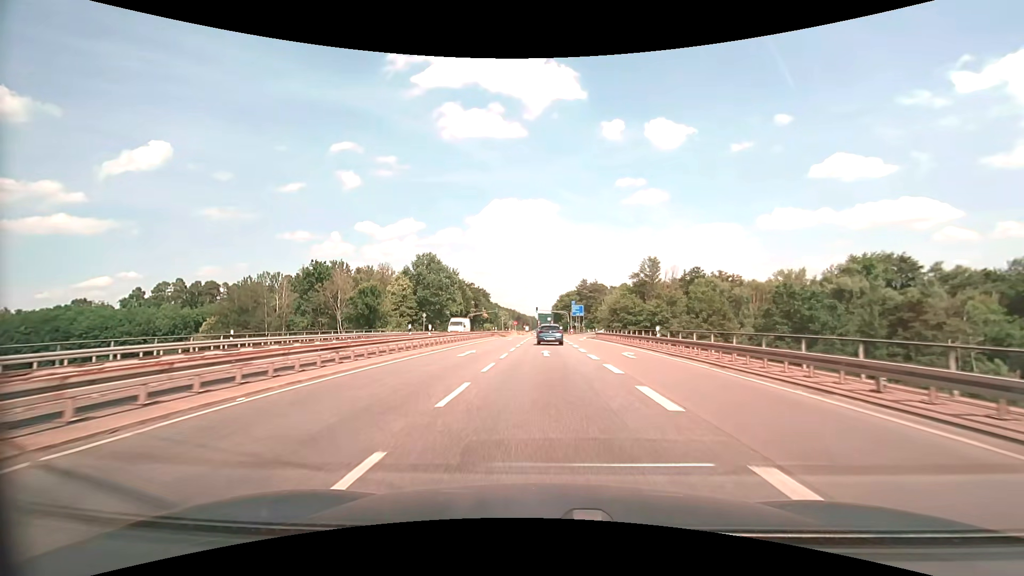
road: secondary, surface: asphalt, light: Day
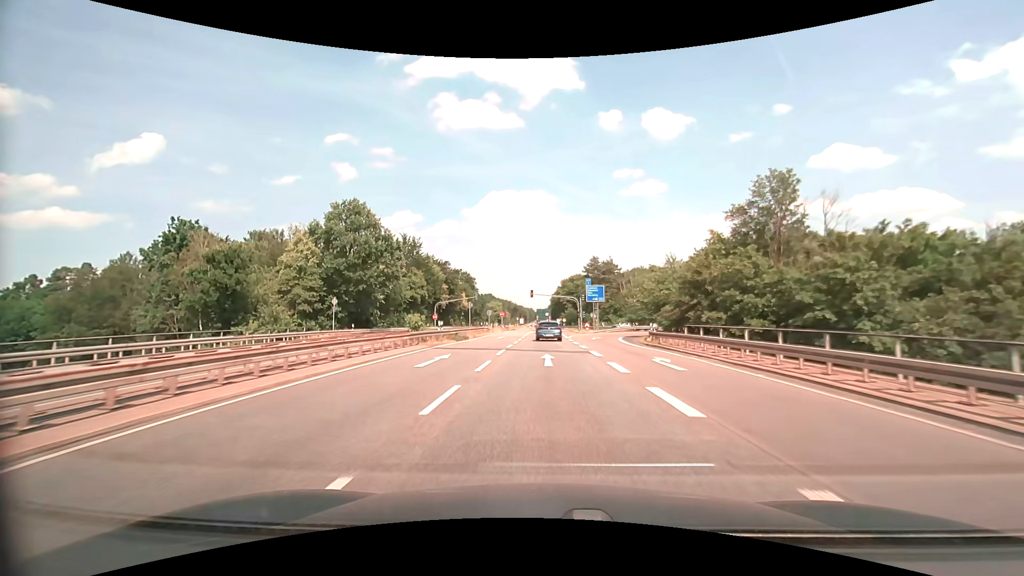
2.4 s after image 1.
(0.0, +36.7) m; 0°
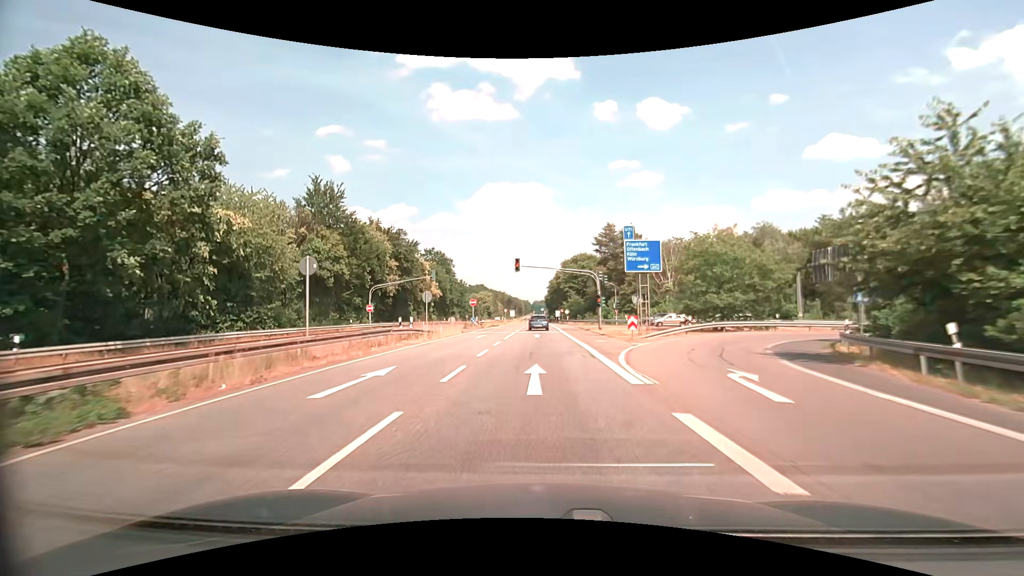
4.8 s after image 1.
(+0.2, +32.5) m; +1°
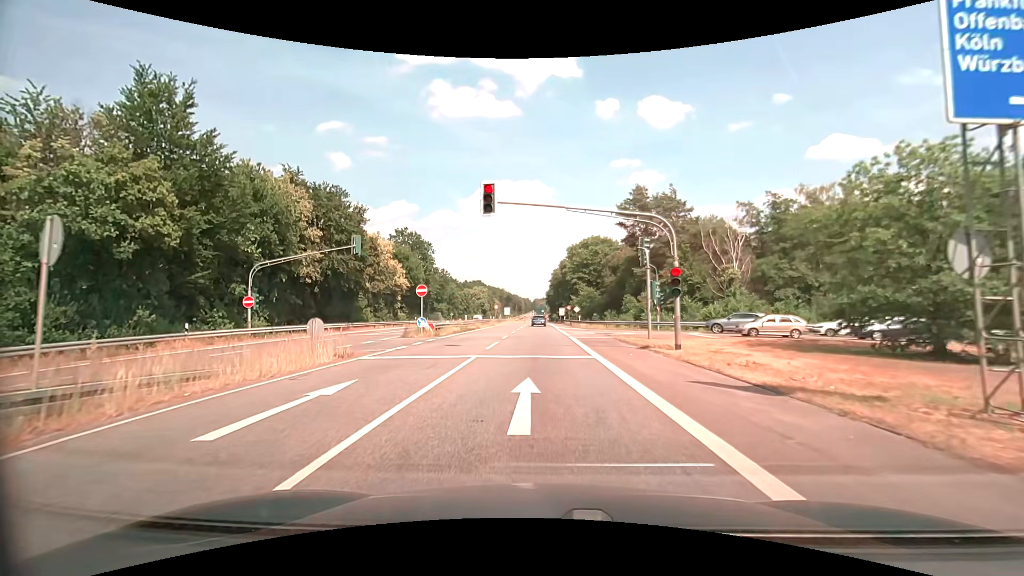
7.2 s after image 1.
(-0.2, +24.0) m; 0°
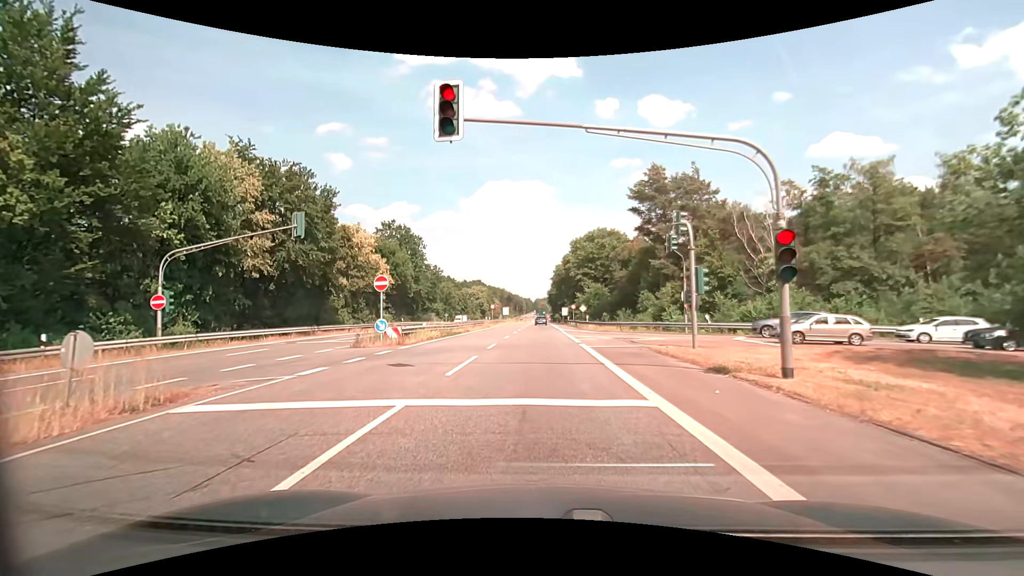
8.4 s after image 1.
(-0.1, +8.1) m; 0°
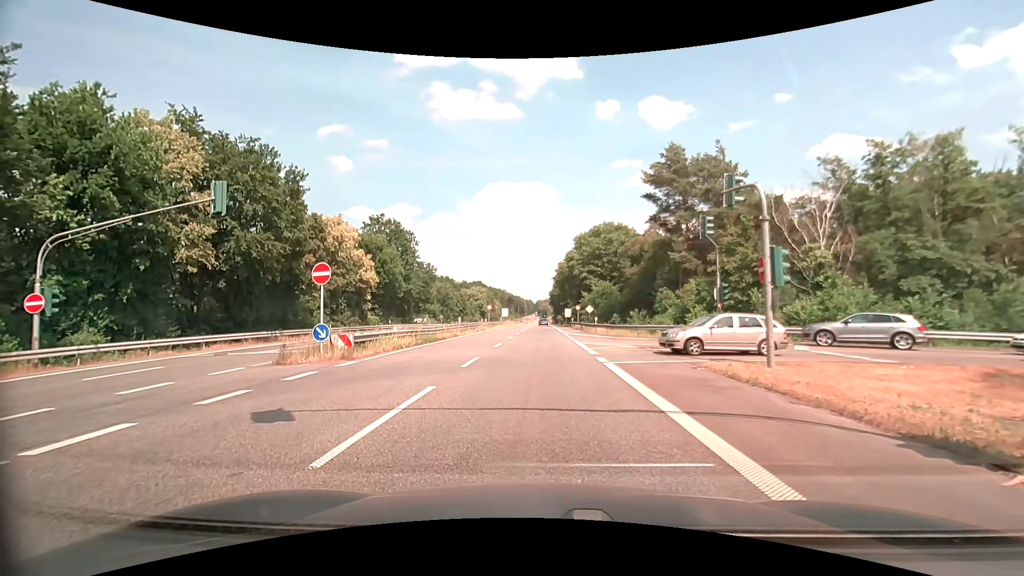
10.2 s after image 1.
(0.0, +6.2) m; -2°
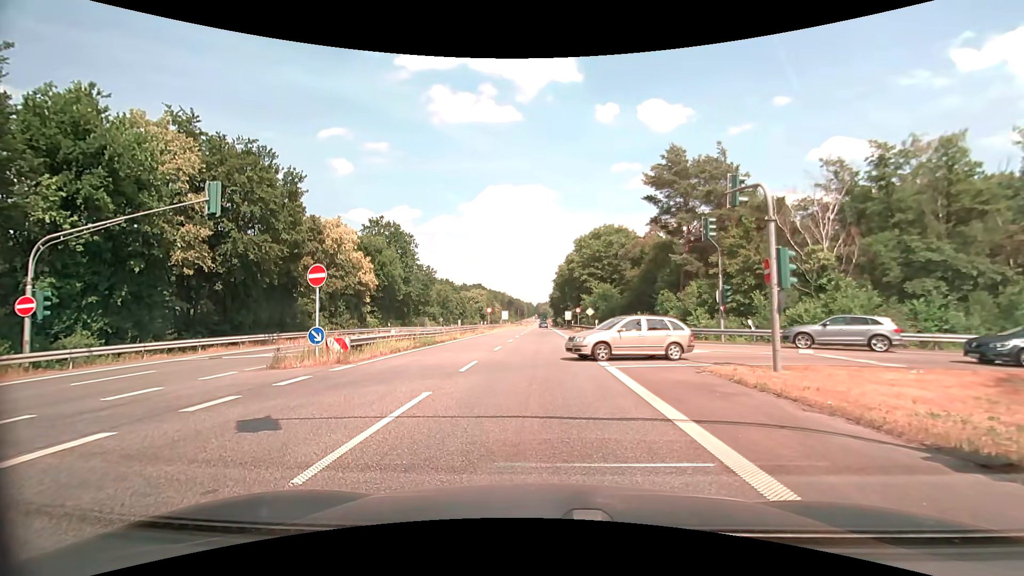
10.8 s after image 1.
(0.0, +0.3) m; 0°
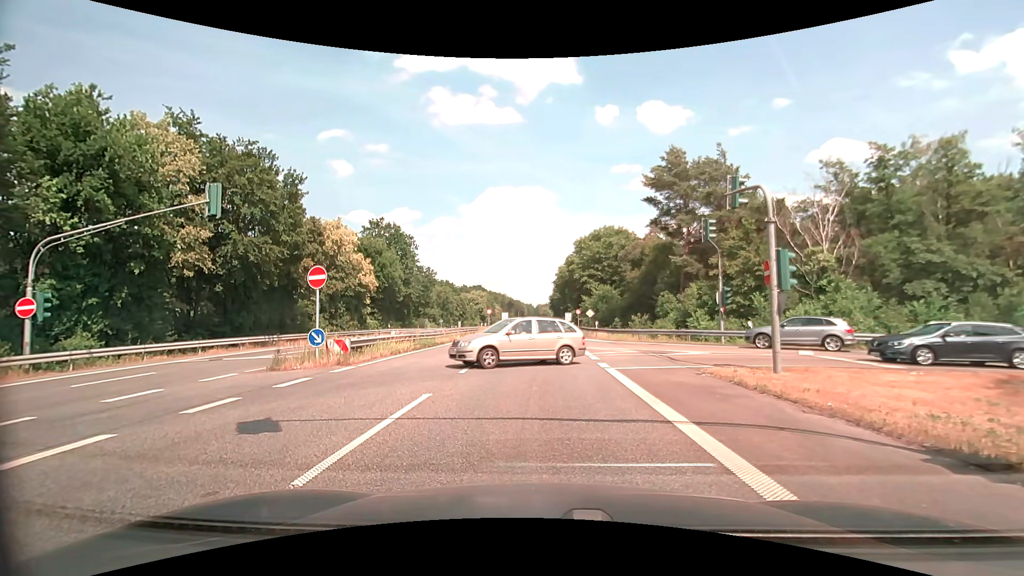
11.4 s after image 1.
(0.0, +0.1) m; 0°
(0, +10) (+1, +20) (+1, +30) (+1, +40) (+1, +50) (+2, +60) (+2, +70) (+2, +80) (+3, +90) (+3, +100) m
